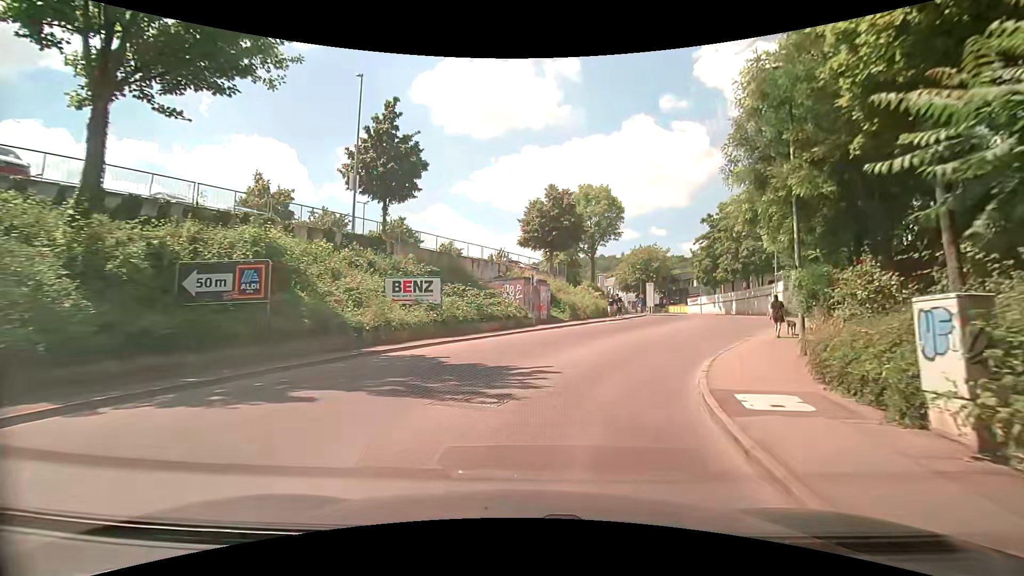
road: unclassified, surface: asphalt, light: Day
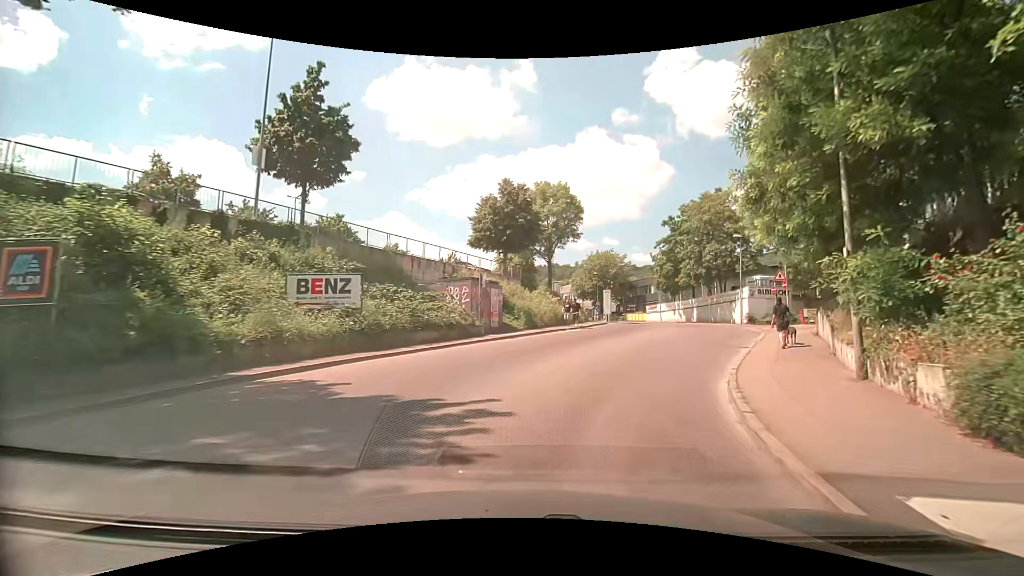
(+0.3, +4.5) m; +8°
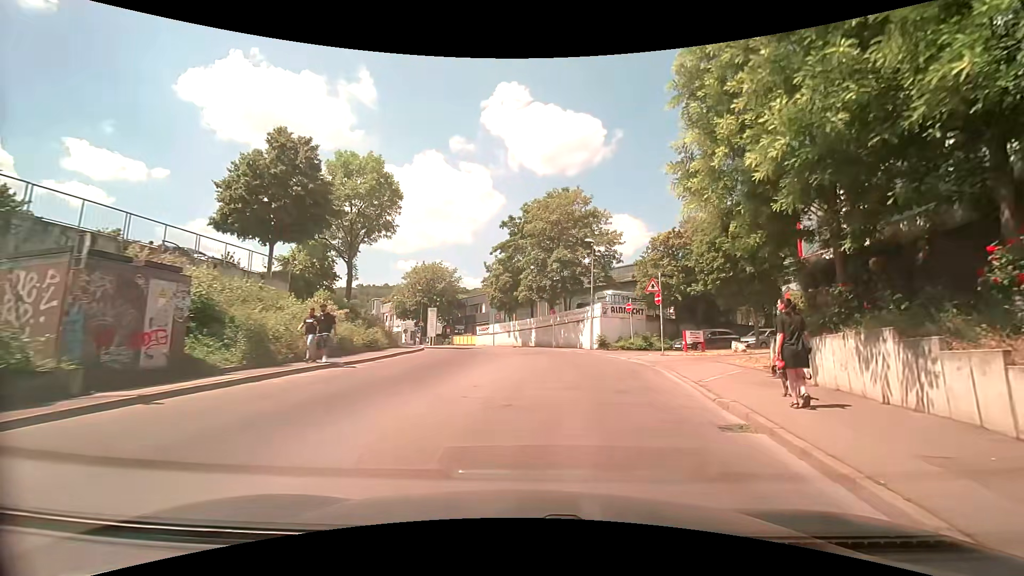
(+1.9, +12.6) m; +19°
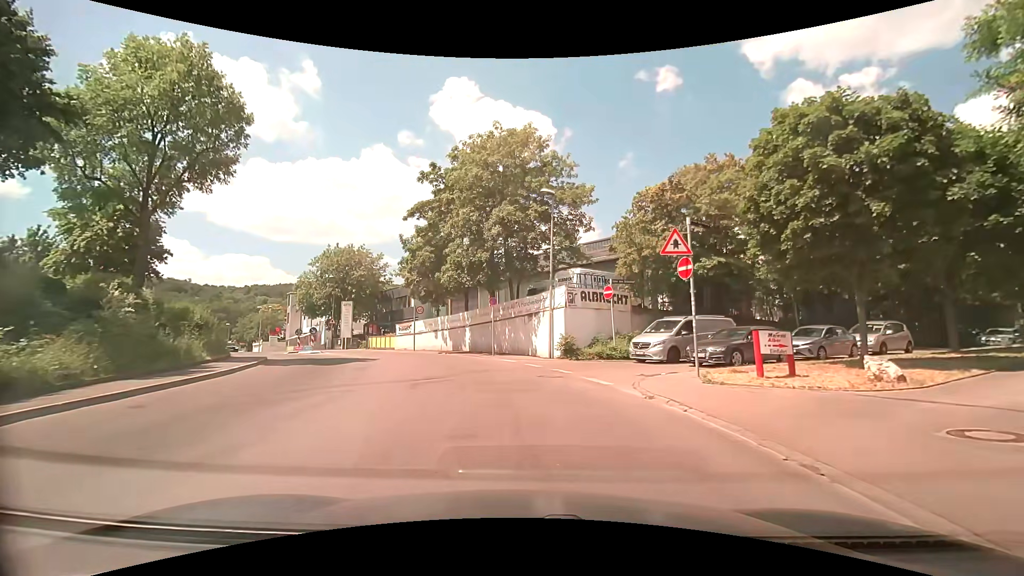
(+1.1, +13.0) m; +5°
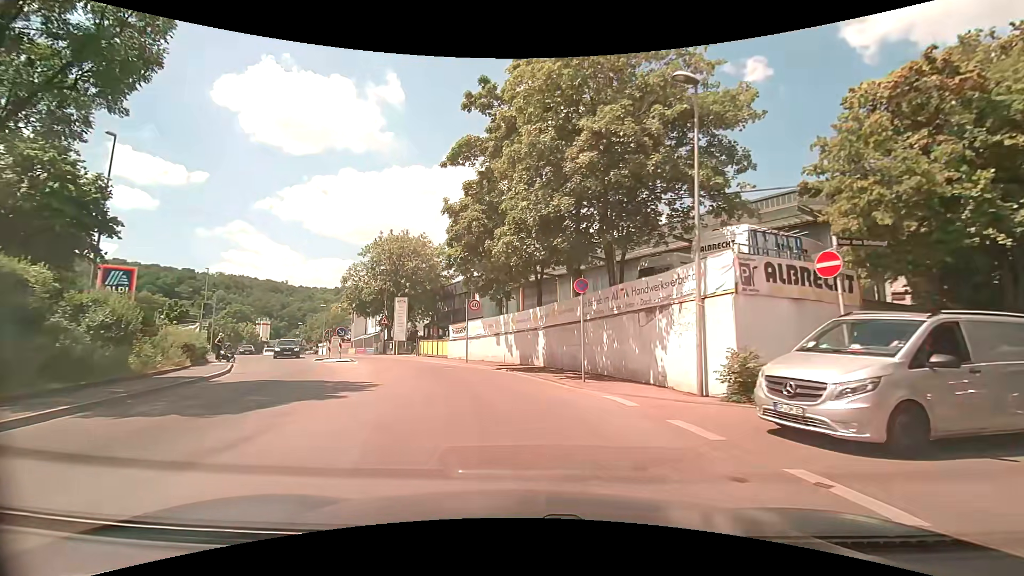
(-0.6, +11.3) m; -9°
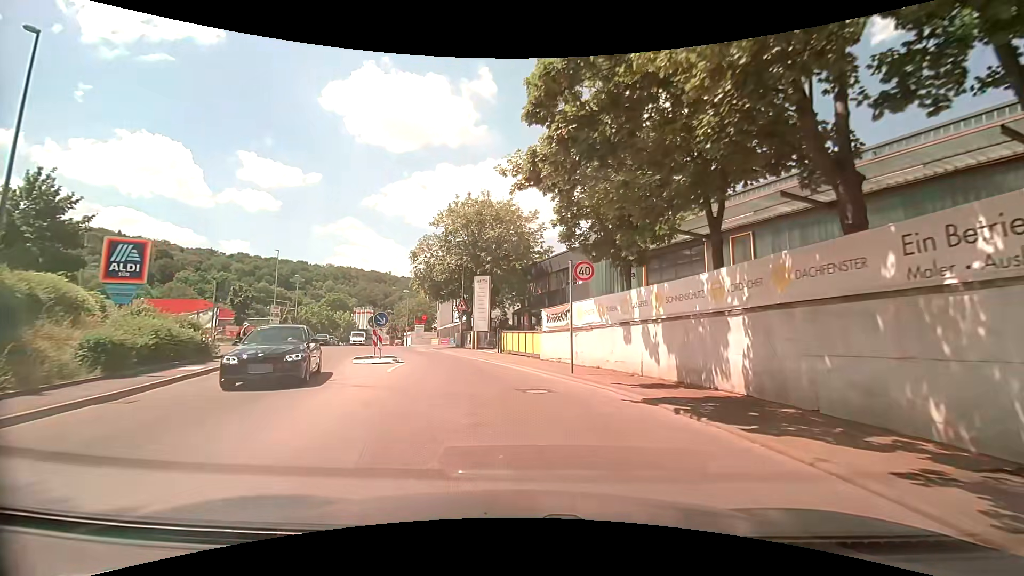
(-1.0, +11.2) m; -11°
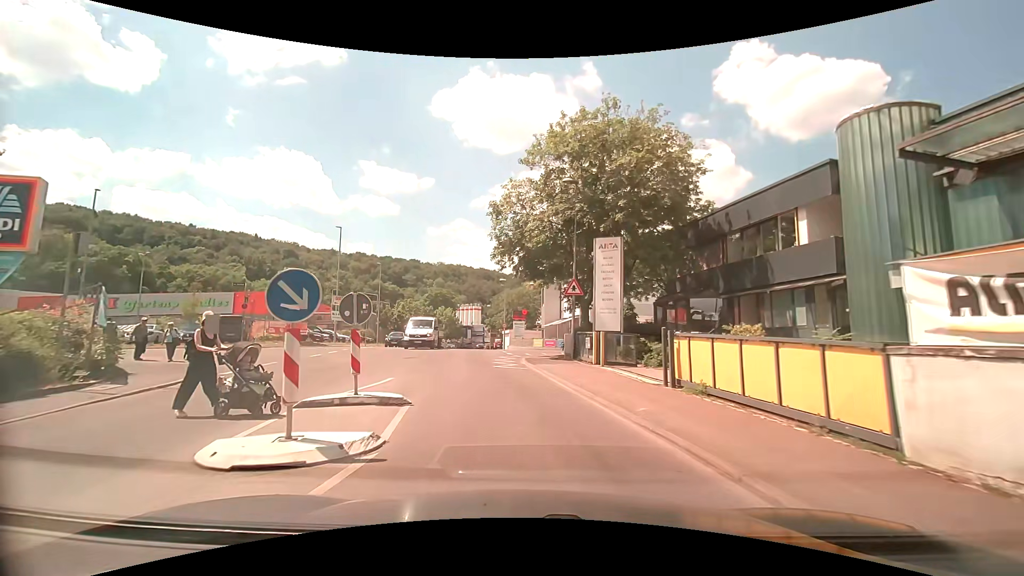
(-1.5, +15.1) m; -13°
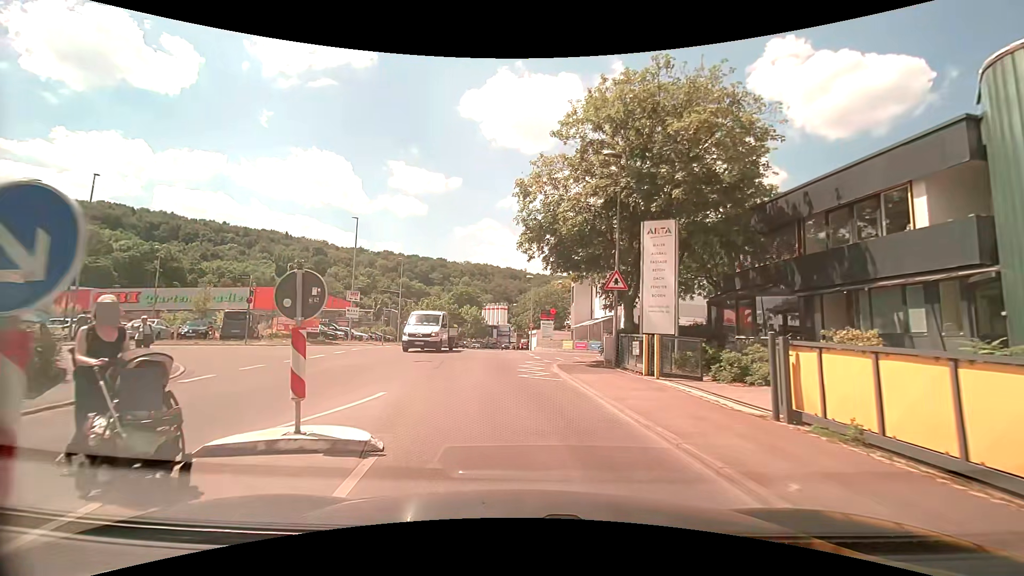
(0.0, +3.5) m; -2°
